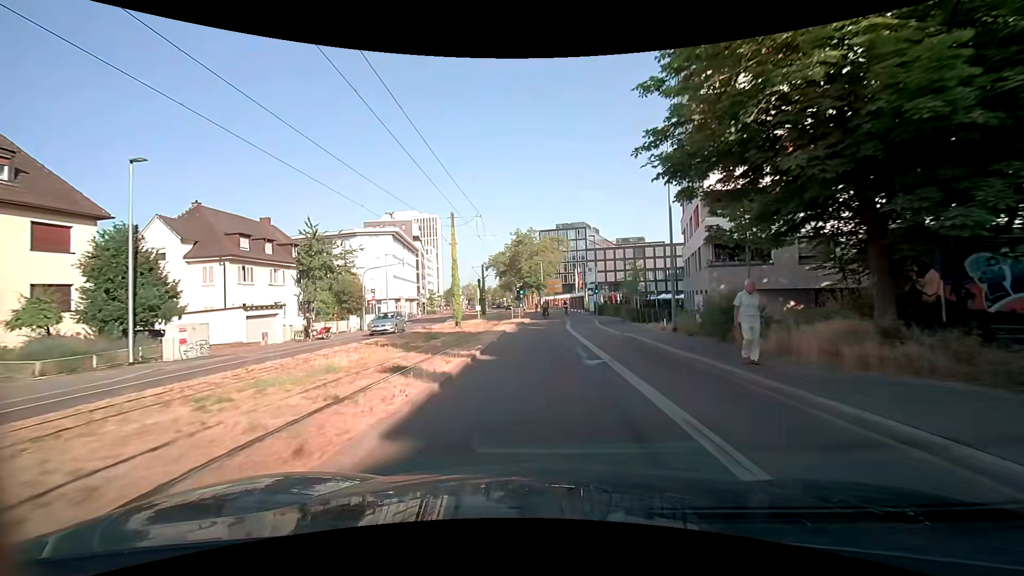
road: secondary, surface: asphalt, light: Day
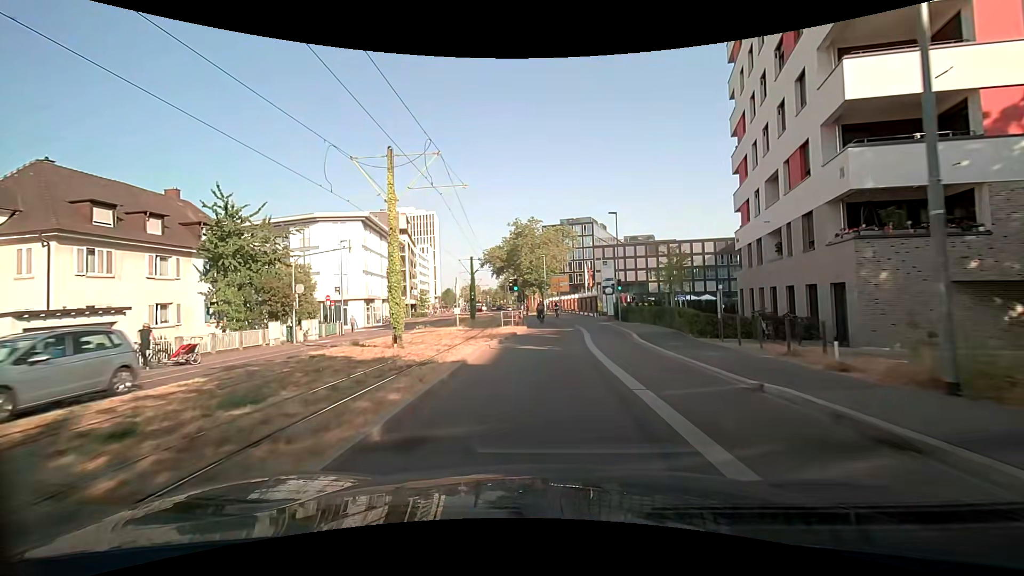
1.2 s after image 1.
(-0.1, +13.3) m; -1°
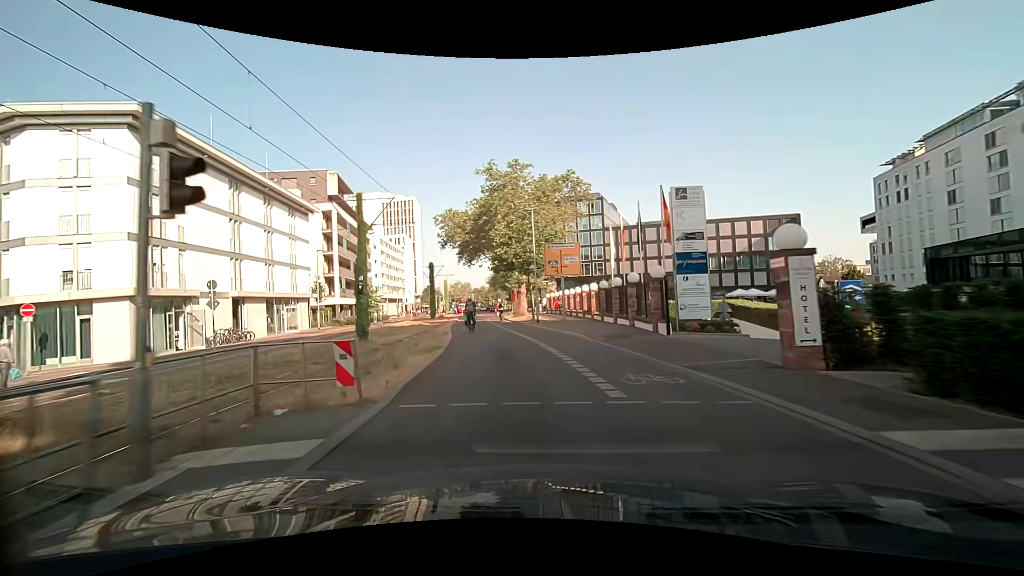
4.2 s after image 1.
(+1.1, +32.3) m; +1°
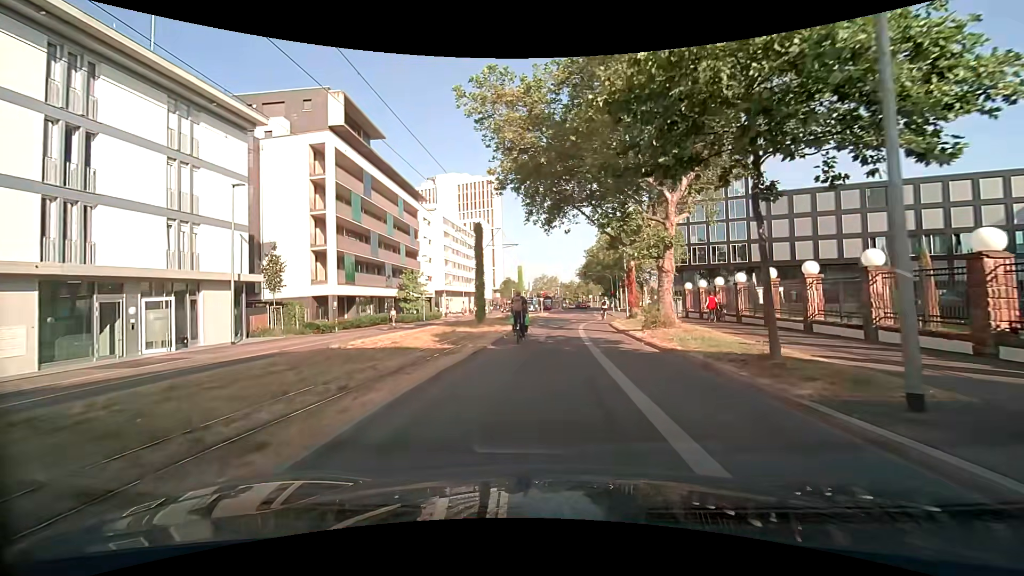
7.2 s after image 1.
(-3.2, +28.8) m; -10°
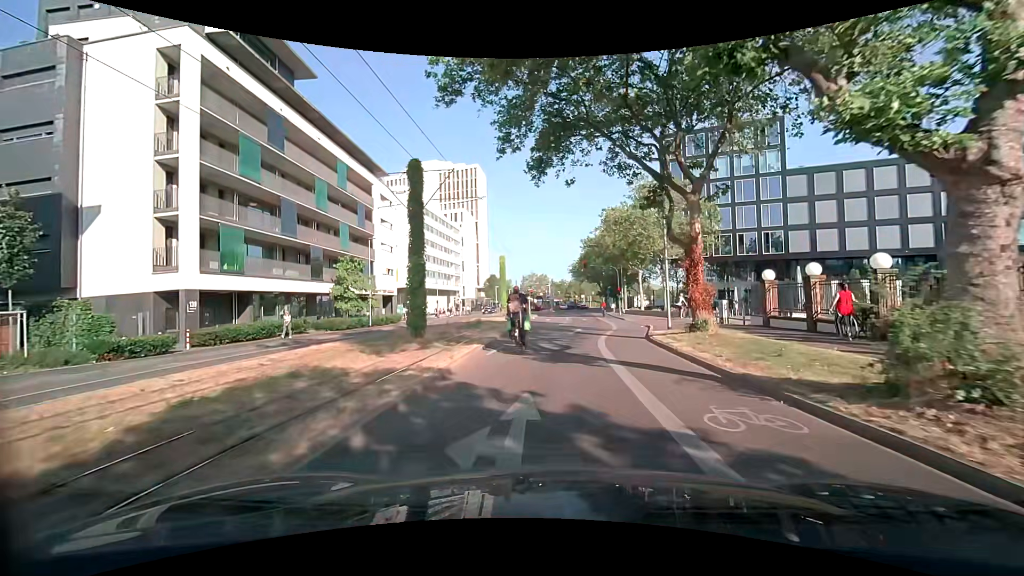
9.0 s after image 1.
(+0.1, +15.6) m; +1°
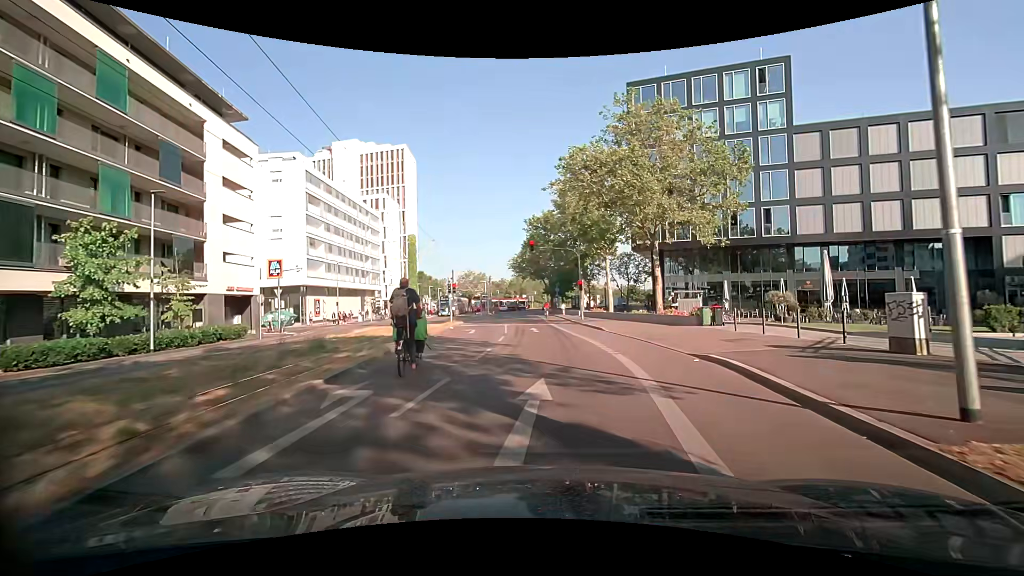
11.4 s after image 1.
(+0.7, +18.7) m; +7°
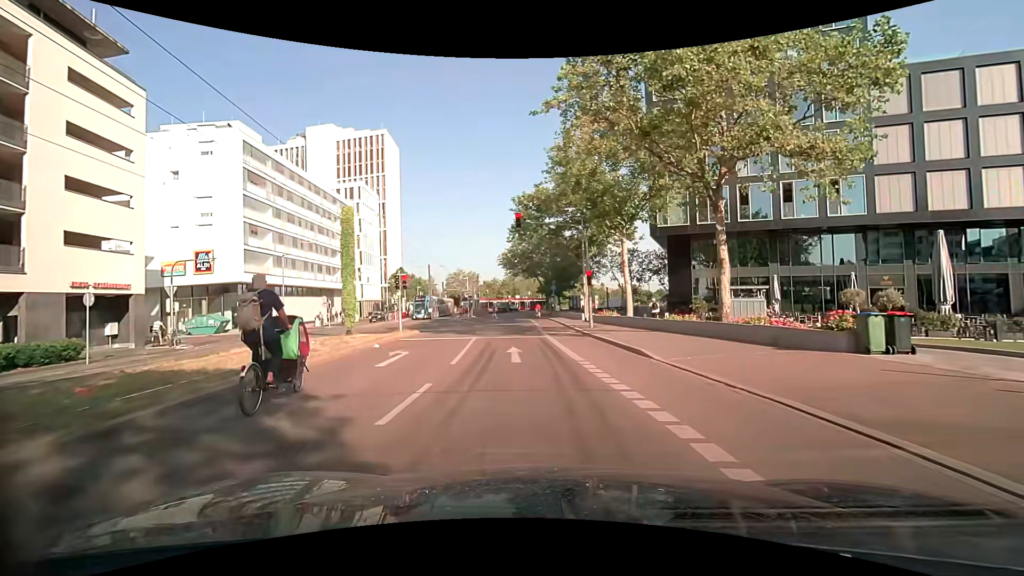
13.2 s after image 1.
(0.0, +12.3) m; 0°
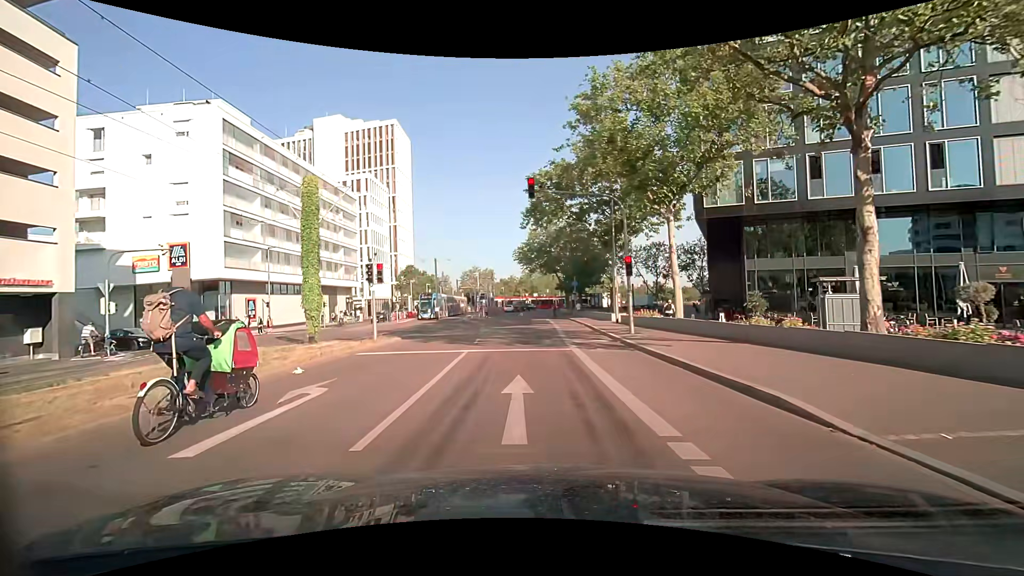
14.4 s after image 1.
(-0.2, +6.9) m; -4°
